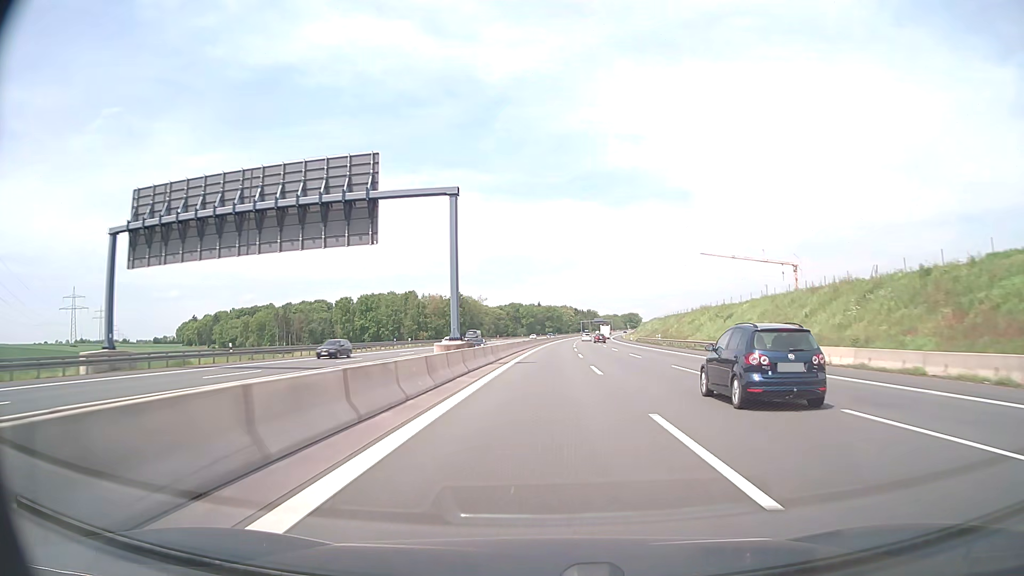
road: motorway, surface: asphalt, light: Day
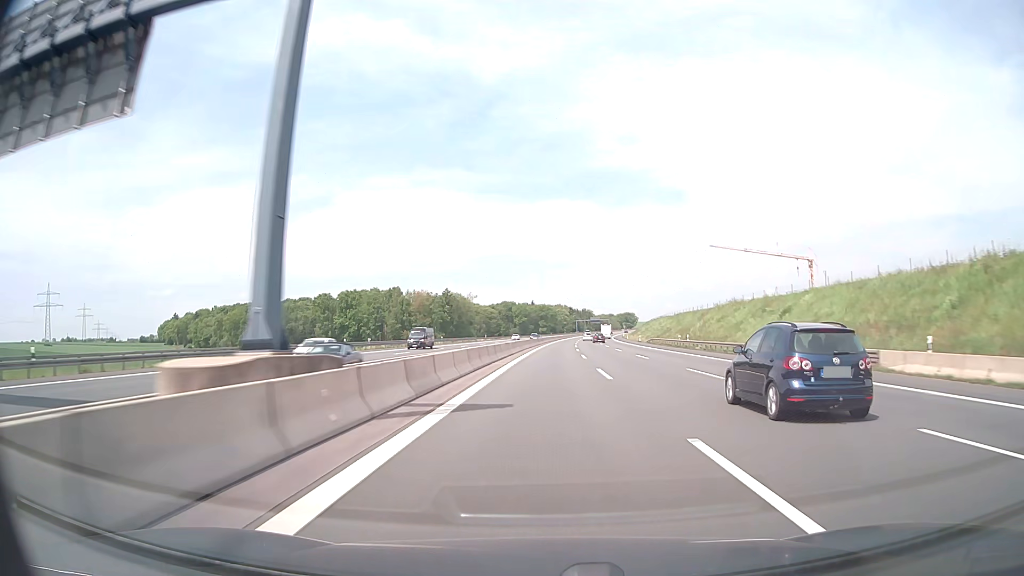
(+0.1, +20.6) m; 0°
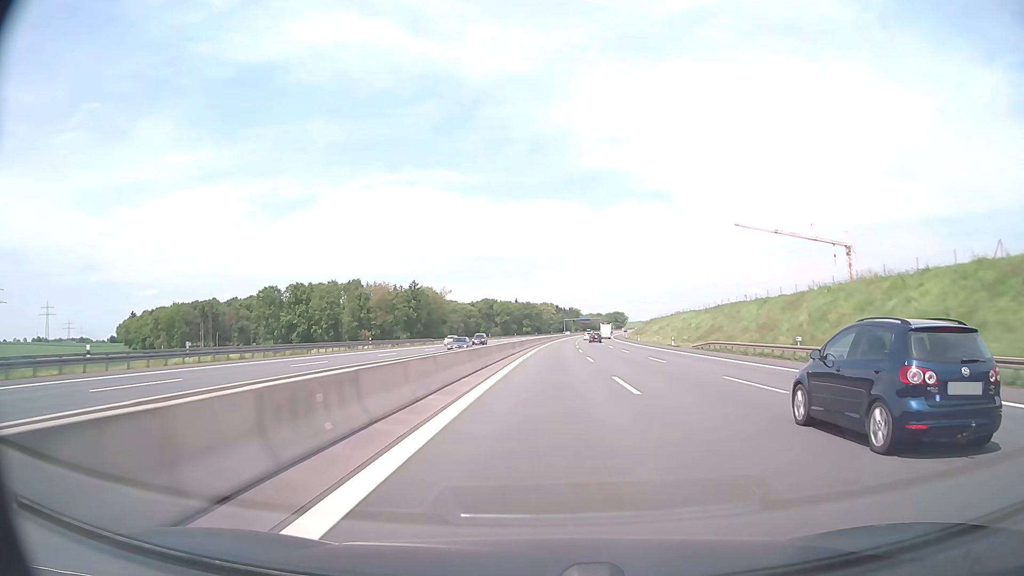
(+0.4, +41.2) m; +1°
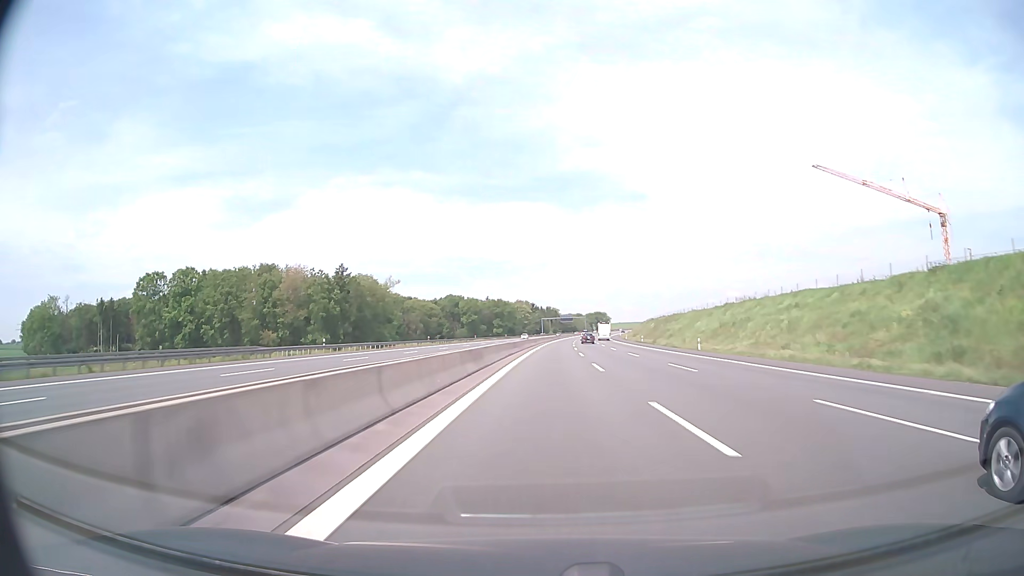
(+1.2, +61.8) m; +2°
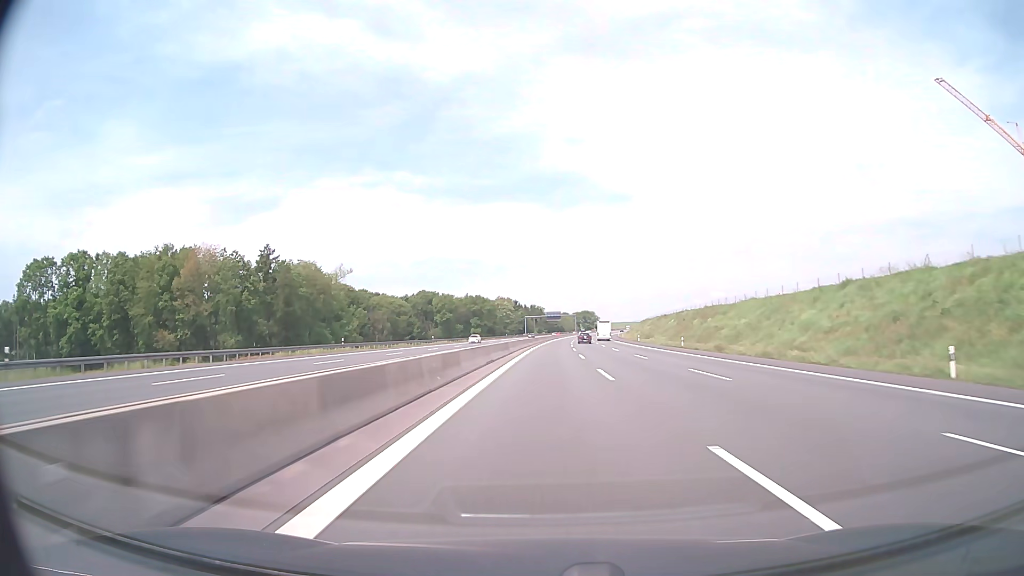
(+0.5, +41.2) m; +1°
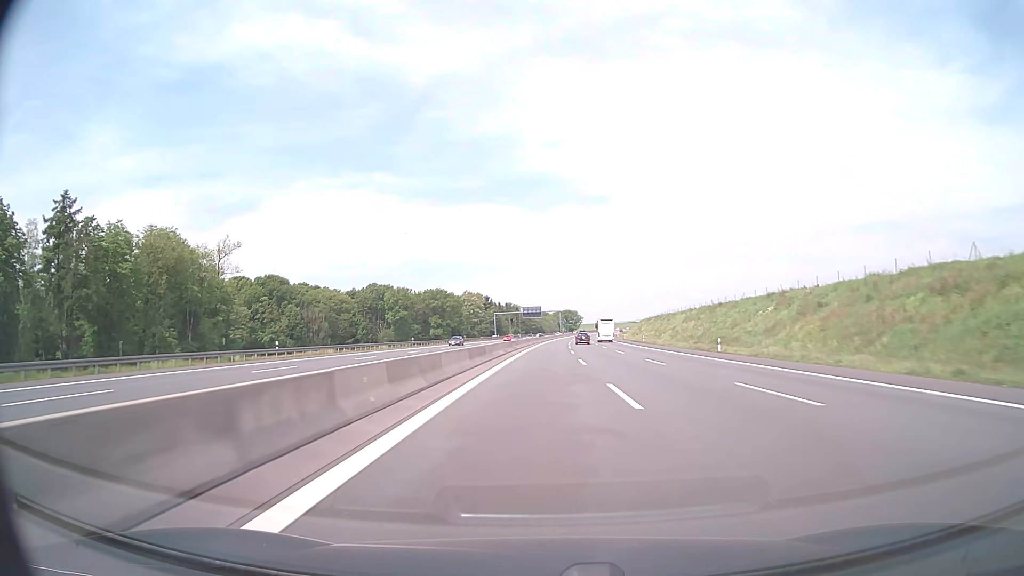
(+1.1, +61.8) m; +2°
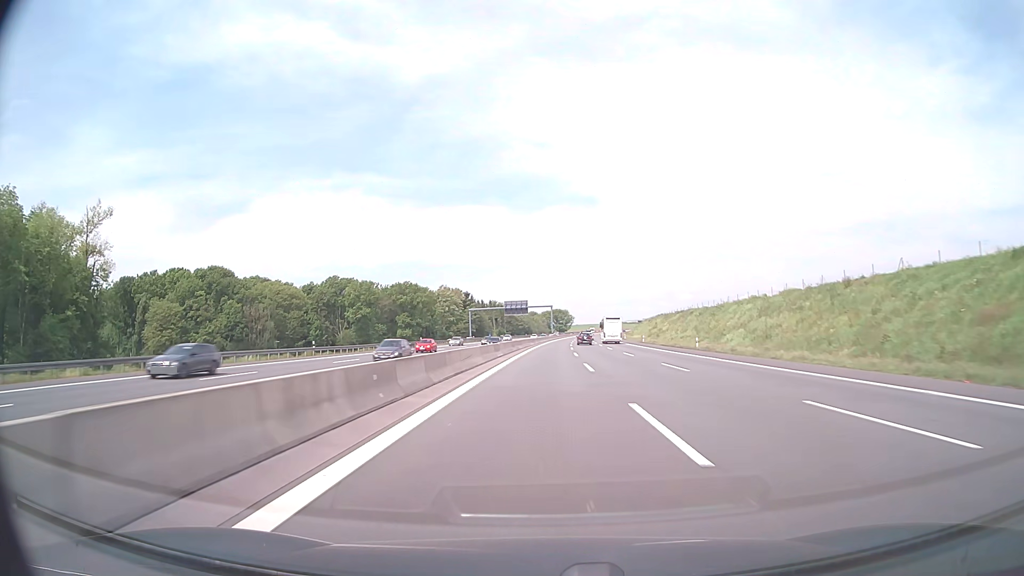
(+0.3, +41.2) m; +1°
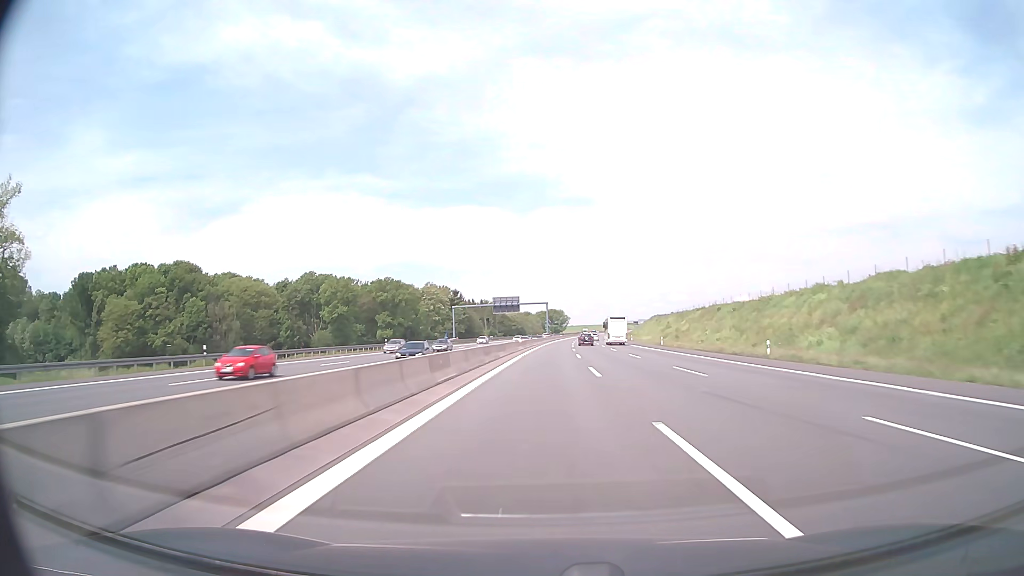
(+0.1, +20.6) m; +1°
(0, +10) (0, +20) (0, +30) (0, +40) (+1, +50) (+1, +60) (+2, +70) (+2, +80) (+3, +90) (+3, +100) m
